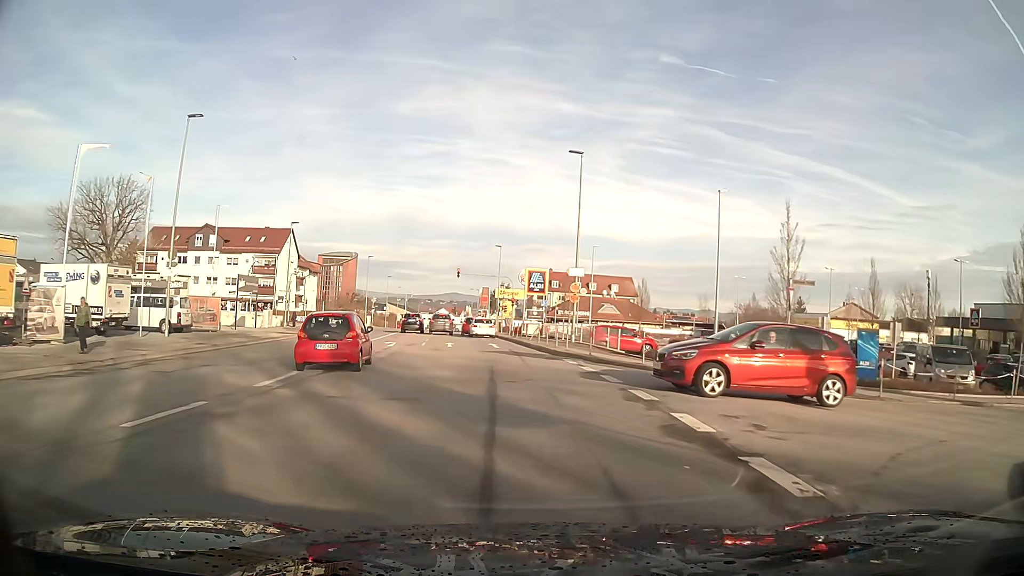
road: tertiary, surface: asphalt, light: Day
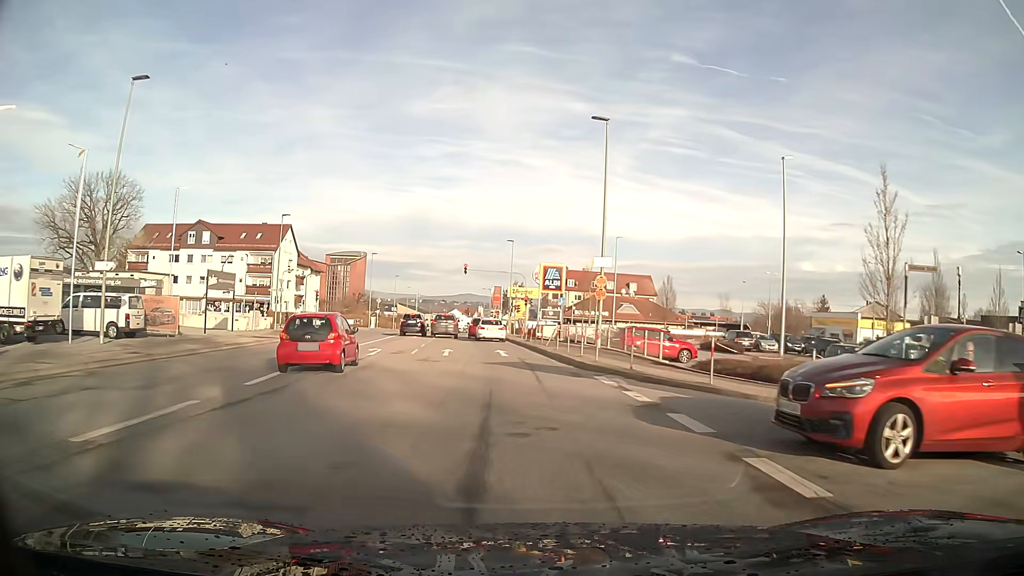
(0.0, +6.2) m; -1°
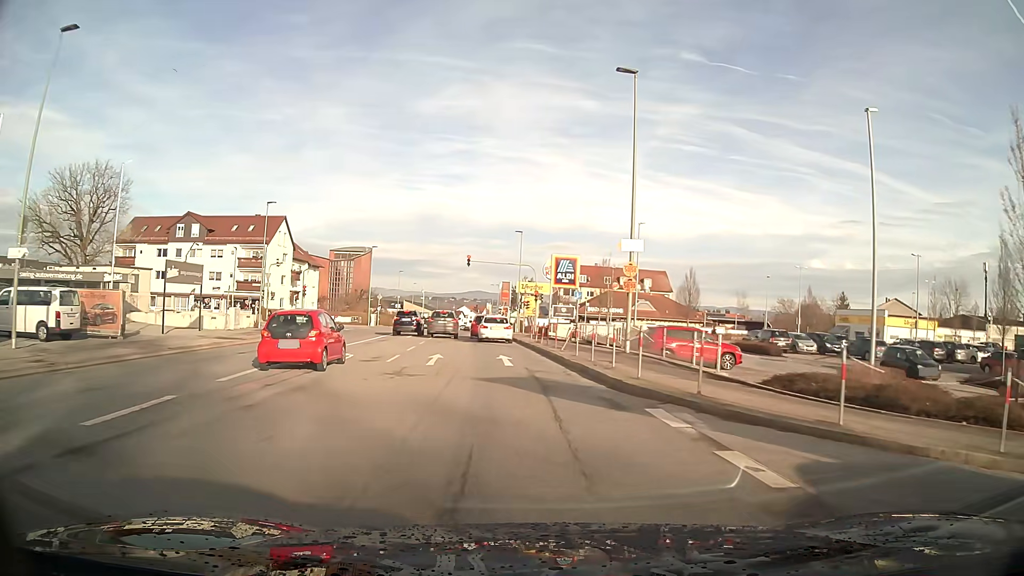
(0.0, +5.7) m; -1°
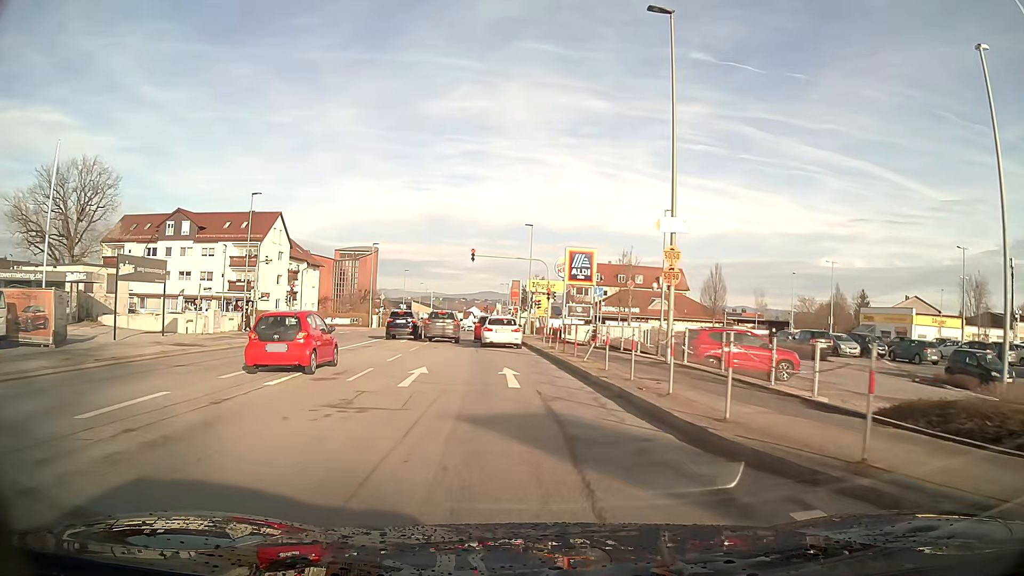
(0.0, +5.1) m; -1°
